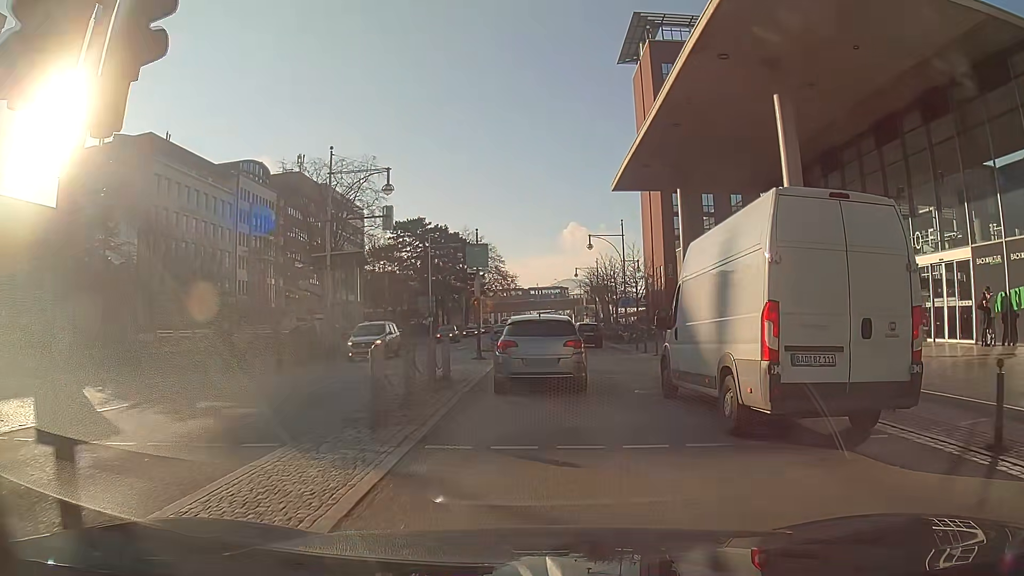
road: primary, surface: asphalt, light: Day
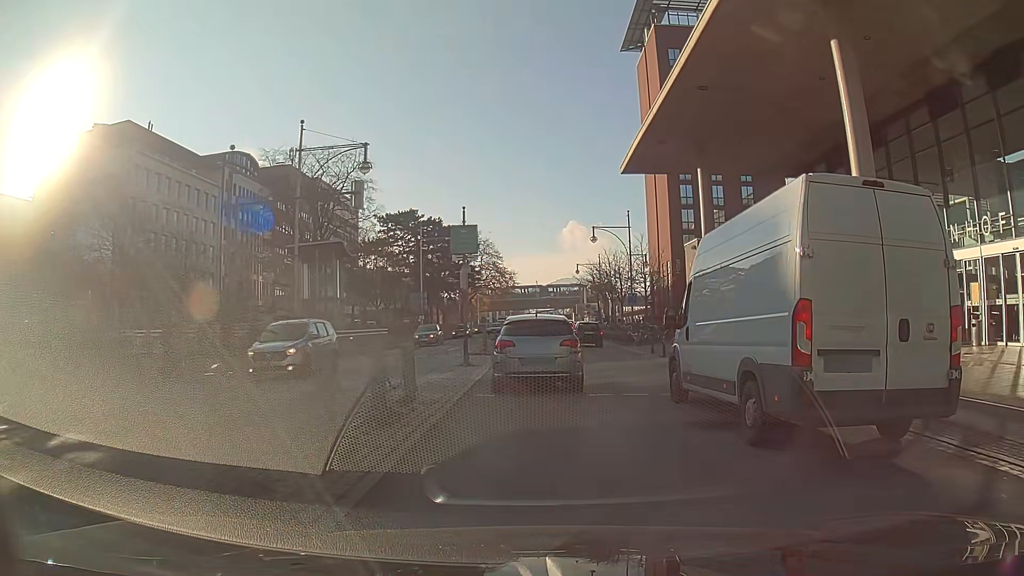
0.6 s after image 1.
(0.0, +4.7) m; 0°
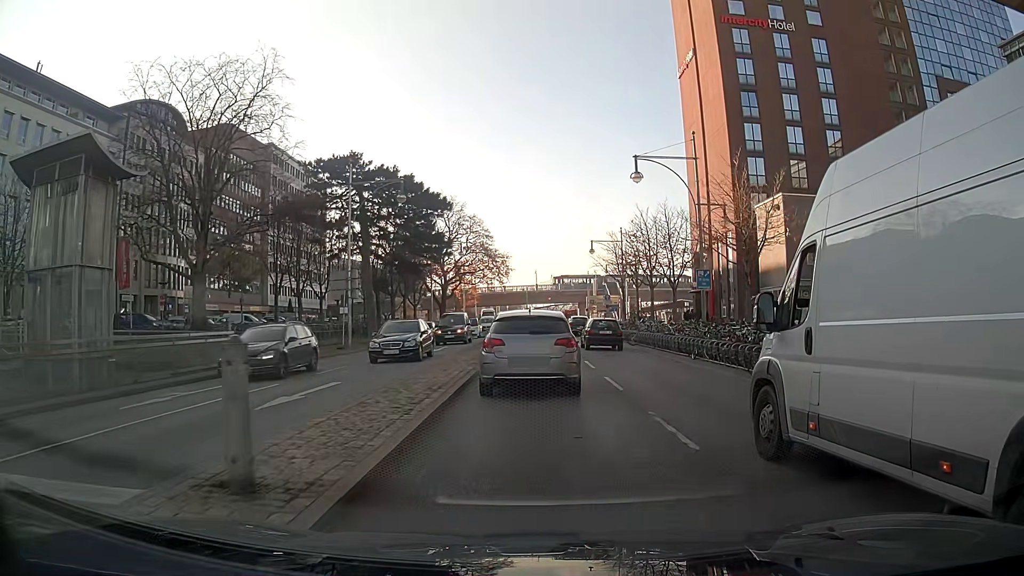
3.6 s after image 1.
(+0.1, +24.2) m; 0°
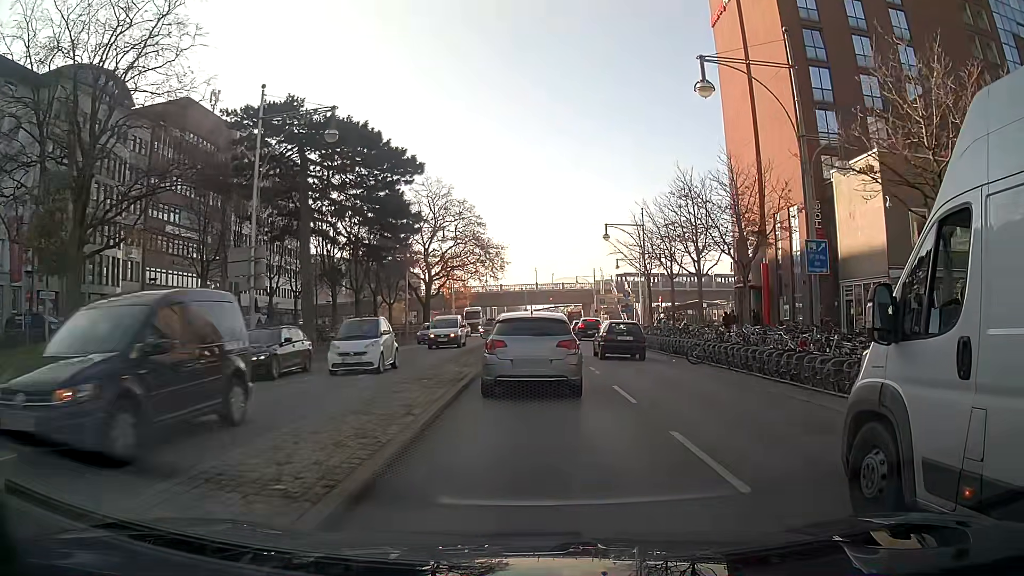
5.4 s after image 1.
(-0.1, +13.5) m; 0°
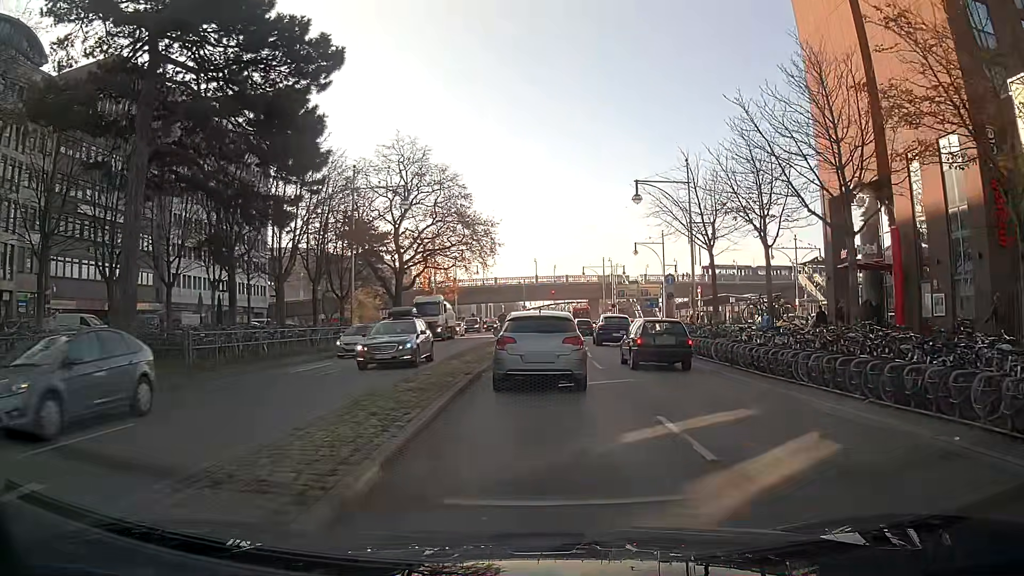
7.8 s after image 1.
(0.0, +16.6) m; 0°
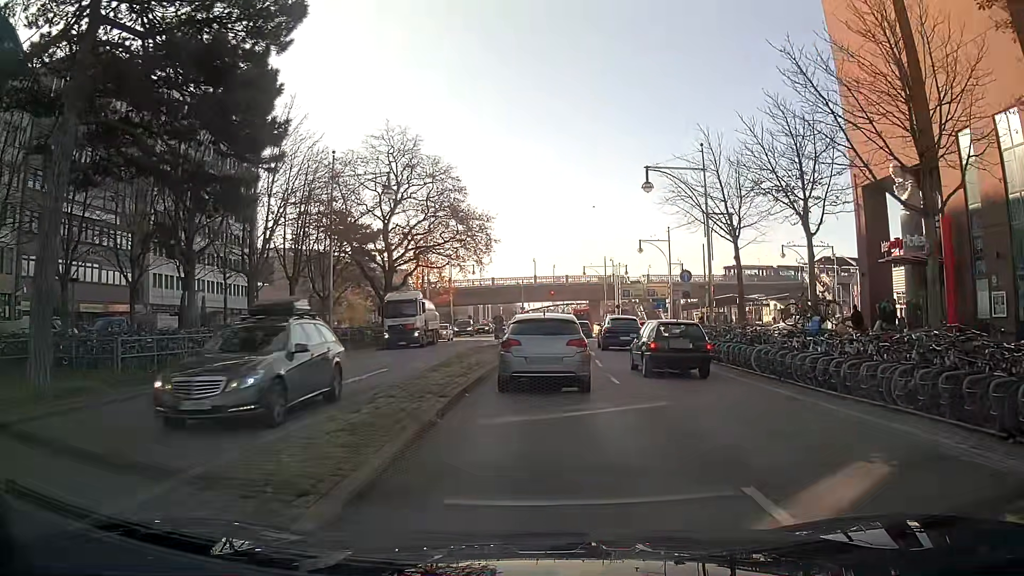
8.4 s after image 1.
(0.0, +4.0) m; 0°
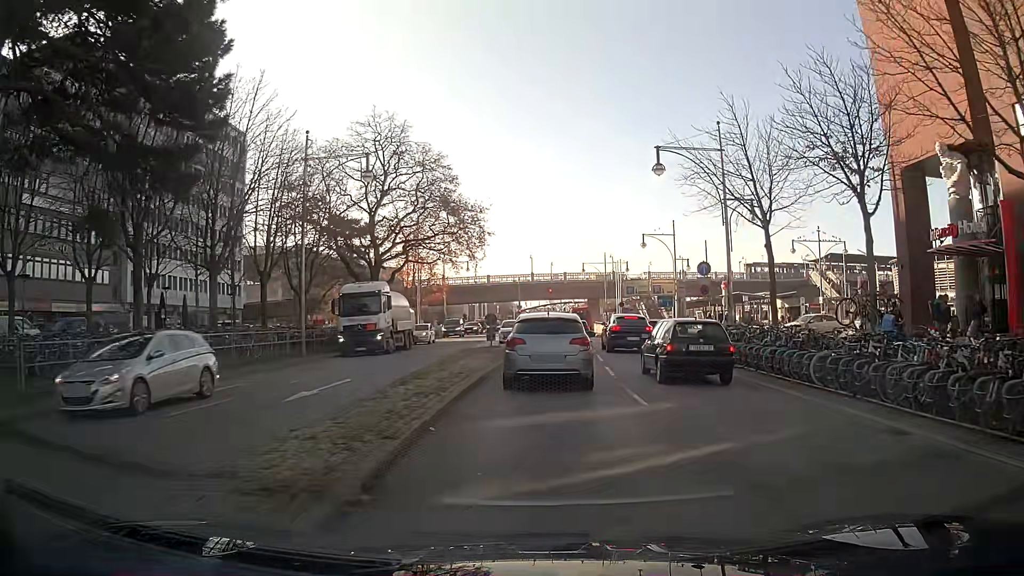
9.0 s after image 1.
(0.0, +3.9) m; 0°
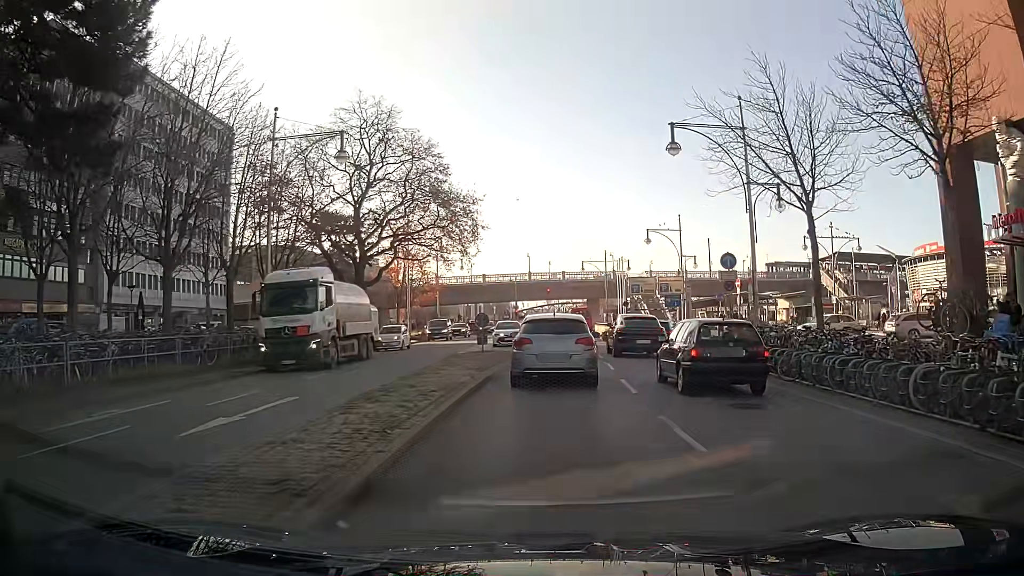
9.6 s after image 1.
(0.0, +3.9) m; 0°
(0, +10) (0, +20) (+1, +30) (+1, +40) (+1, +50) (0, +60) (0, +70) (0, +80) (-1, +90) (-1, +100) m
